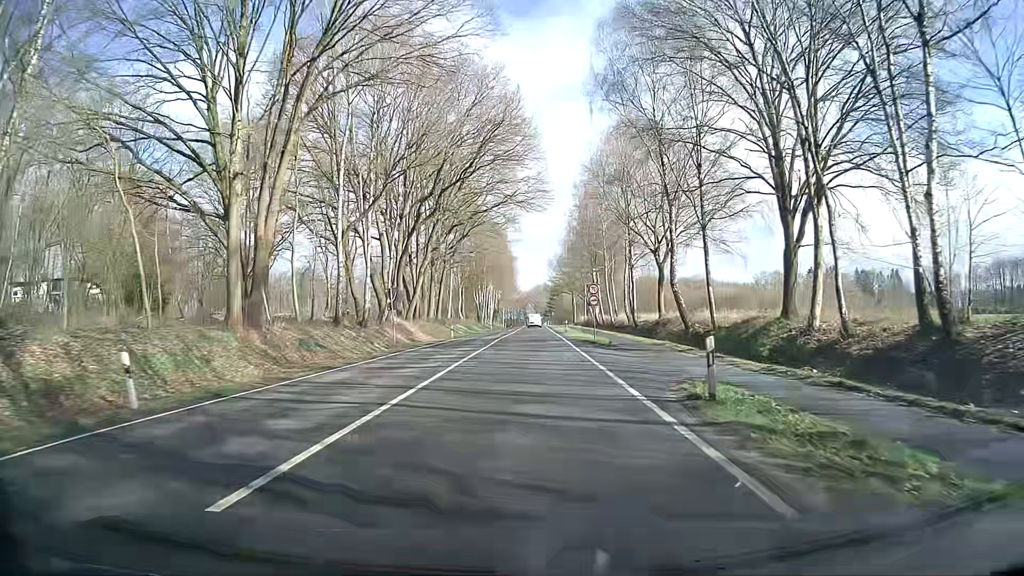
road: primary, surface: asphalt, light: Day
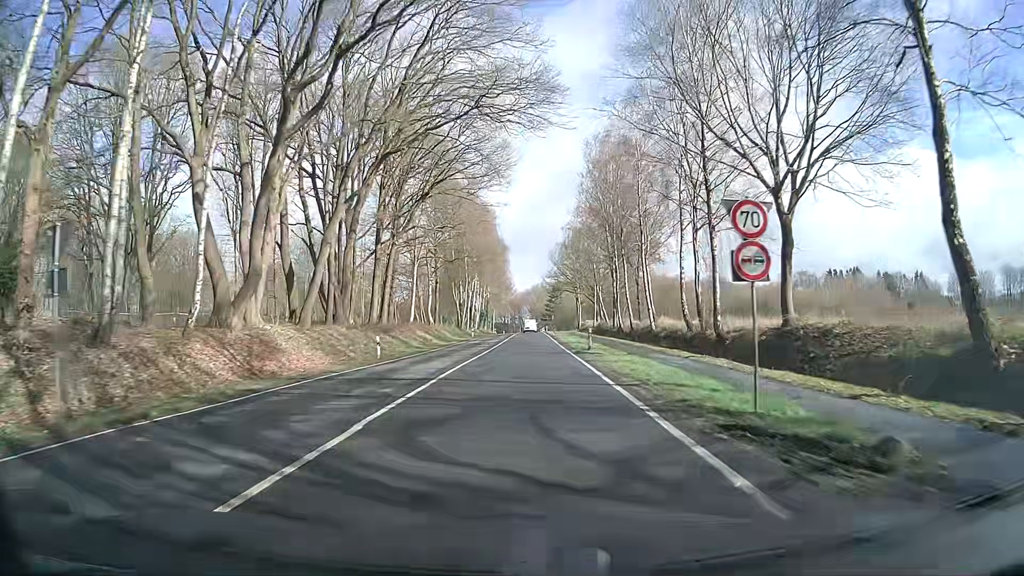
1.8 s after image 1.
(-0.1, +27.5) m; 0°
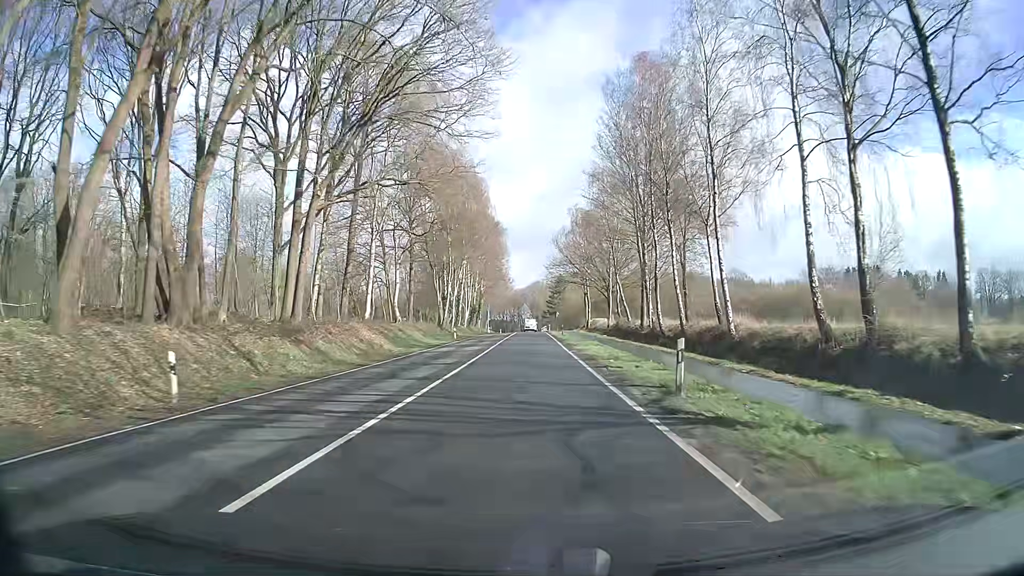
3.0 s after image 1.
(+0.1, +19.4) m; 0°
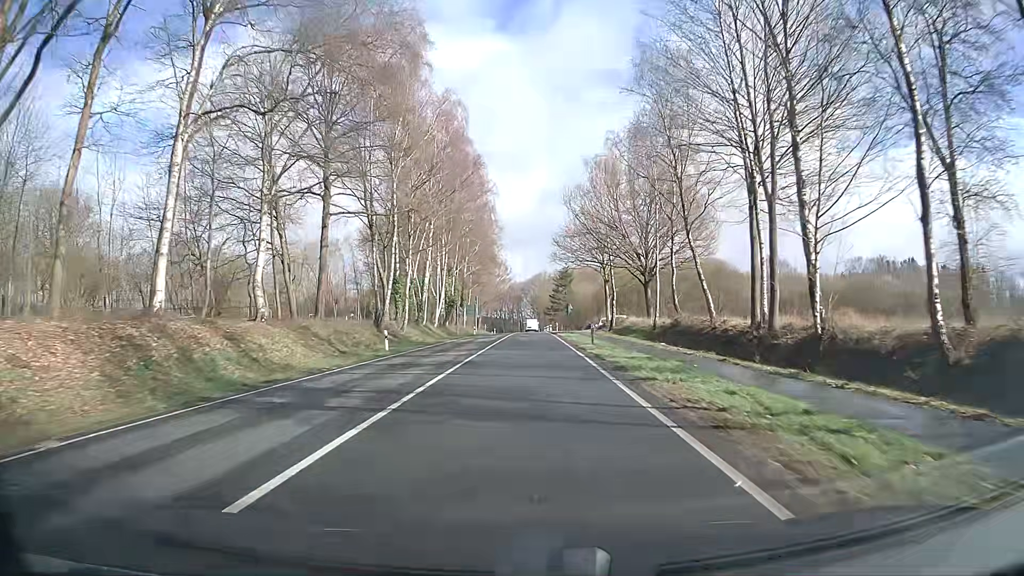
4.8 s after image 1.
(-0.1, +30.4) m; 0°
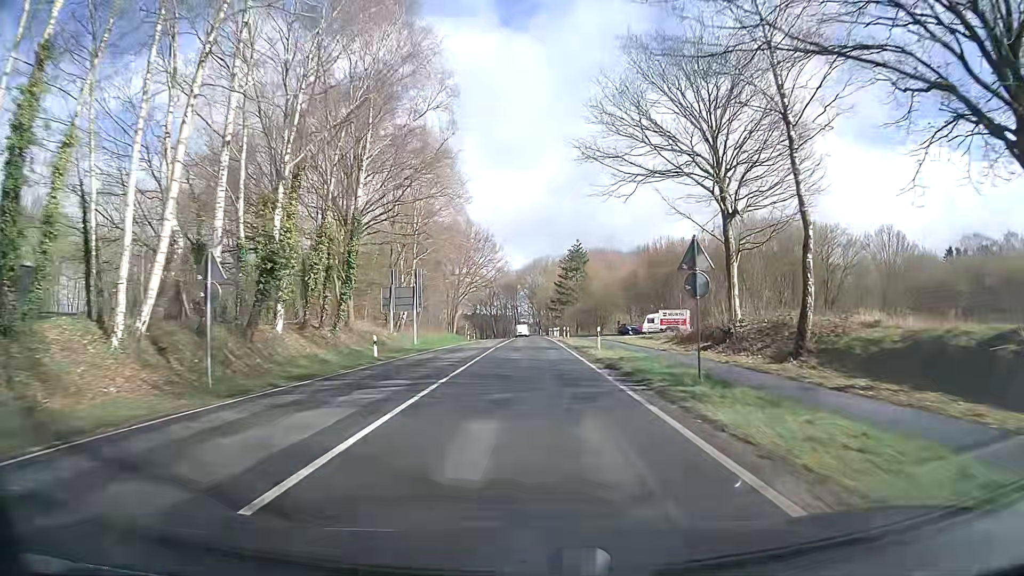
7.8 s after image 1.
(-0.2, +52.6) m; 0°
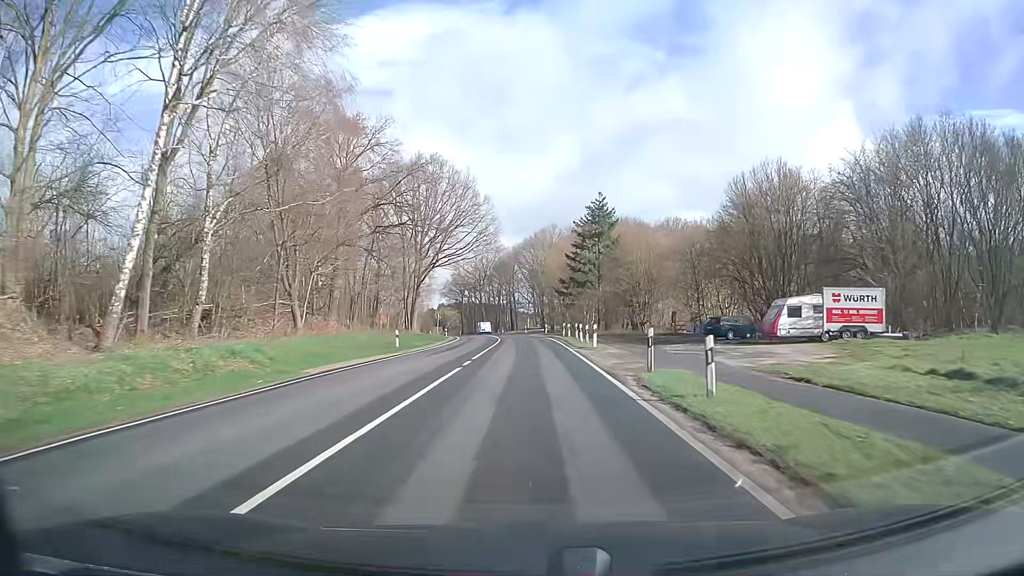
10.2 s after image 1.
(+0.1, +42.6) m; 0°
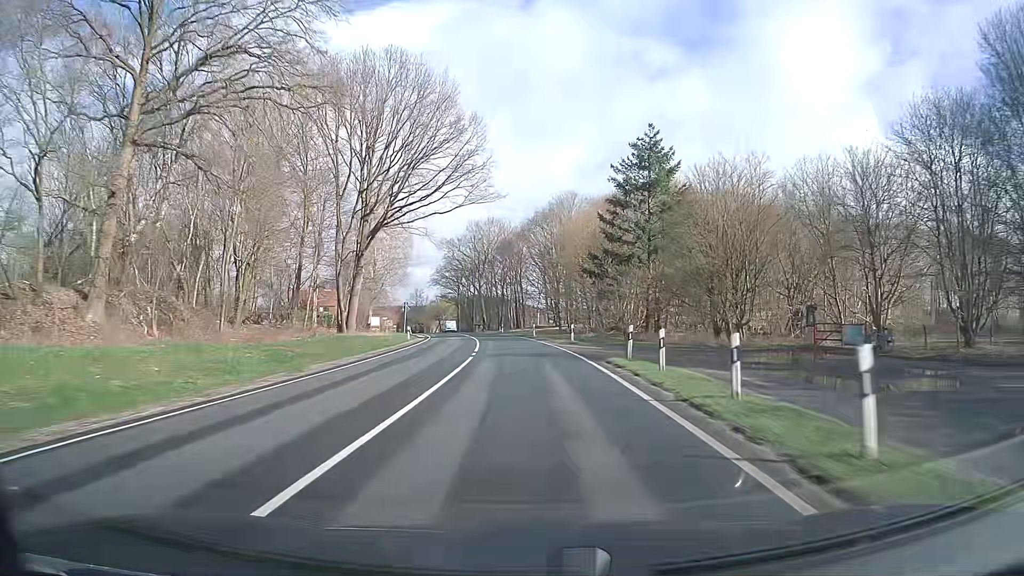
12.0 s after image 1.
(-0.2, +32.1) m; -1°
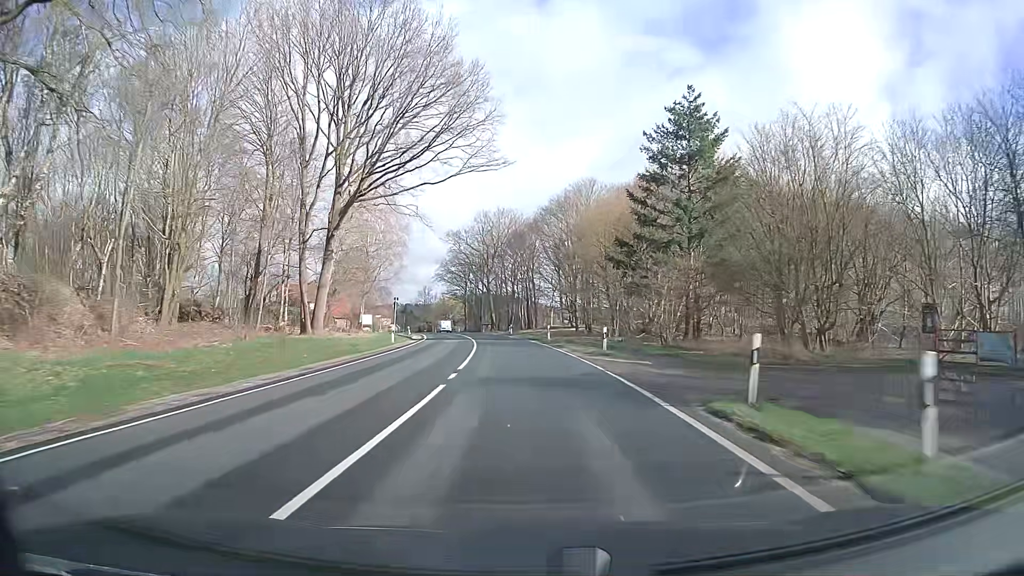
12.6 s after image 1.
(-0.1, +10.7) m; -1°
(0, +10) (0, +20) (-1, +30) (-2, +40) (-3, +50) (-4, +60) (-5, +70) (-7, +80) (-9, +89) (-11, +99) m
